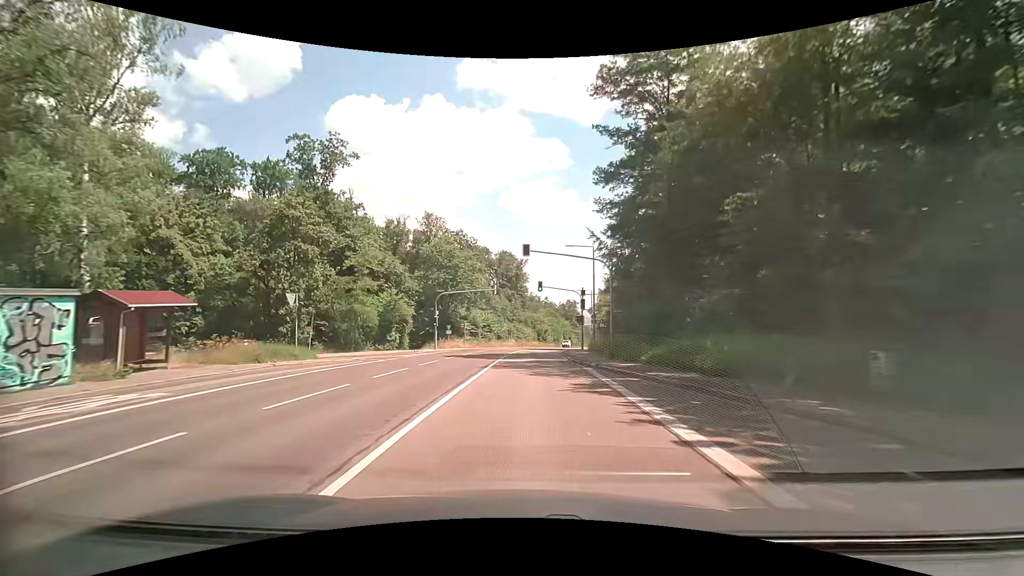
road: secondary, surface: asphalt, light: Day
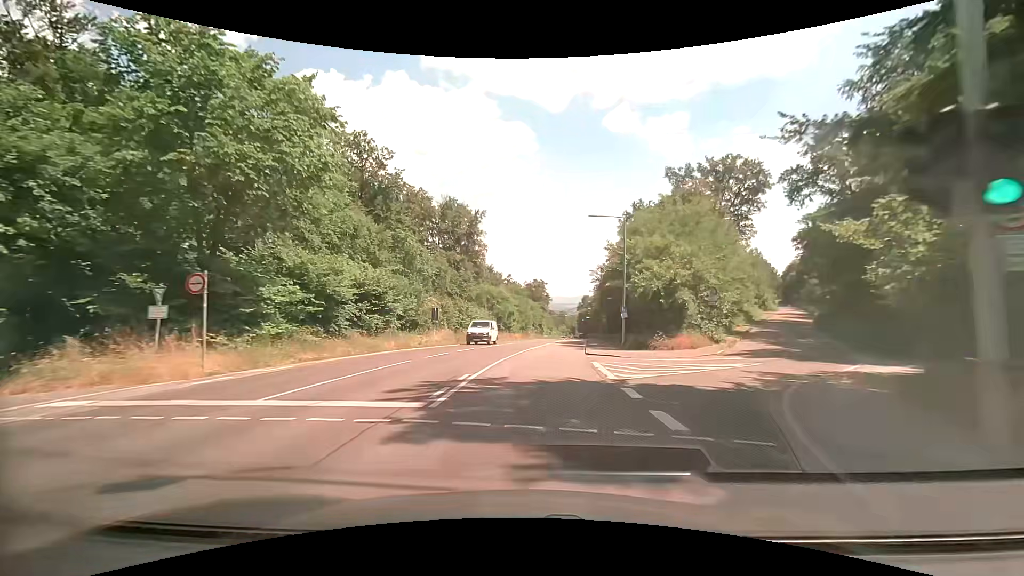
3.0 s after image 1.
(+0.9, +42.2) m; +4°
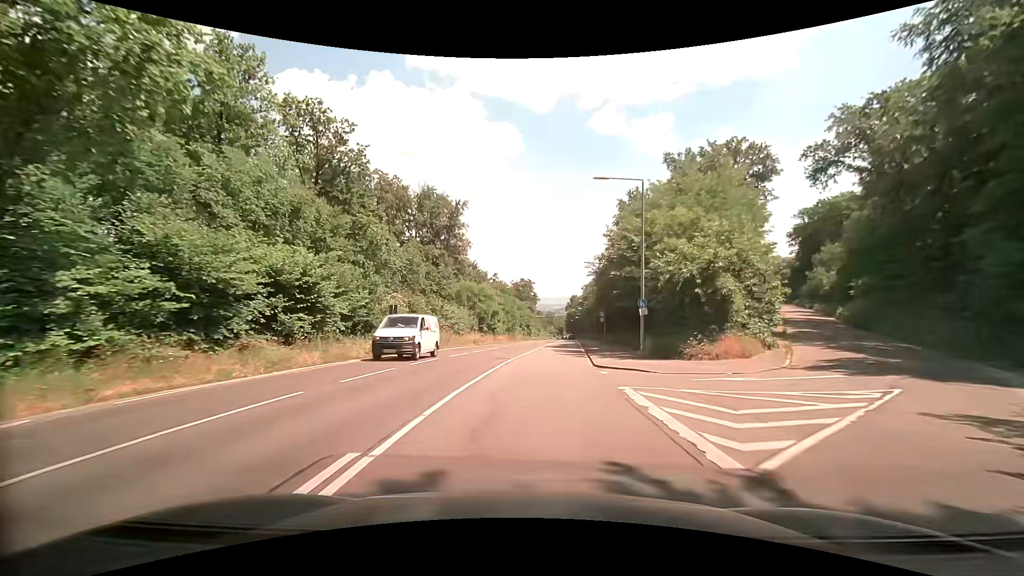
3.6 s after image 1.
(+0.1, +8.1) m; +1°
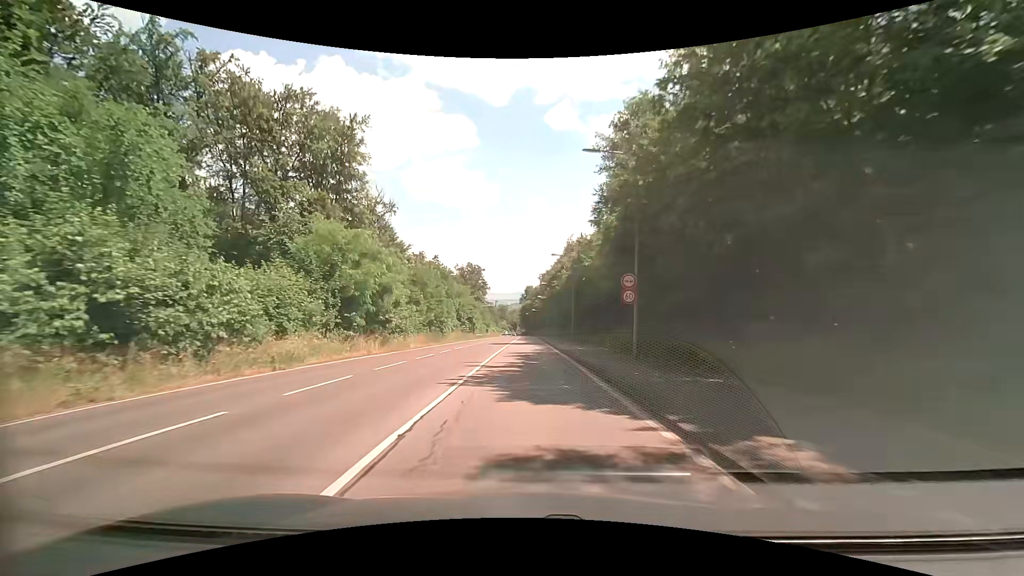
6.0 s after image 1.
(+1.9, +31.8) m; +6°
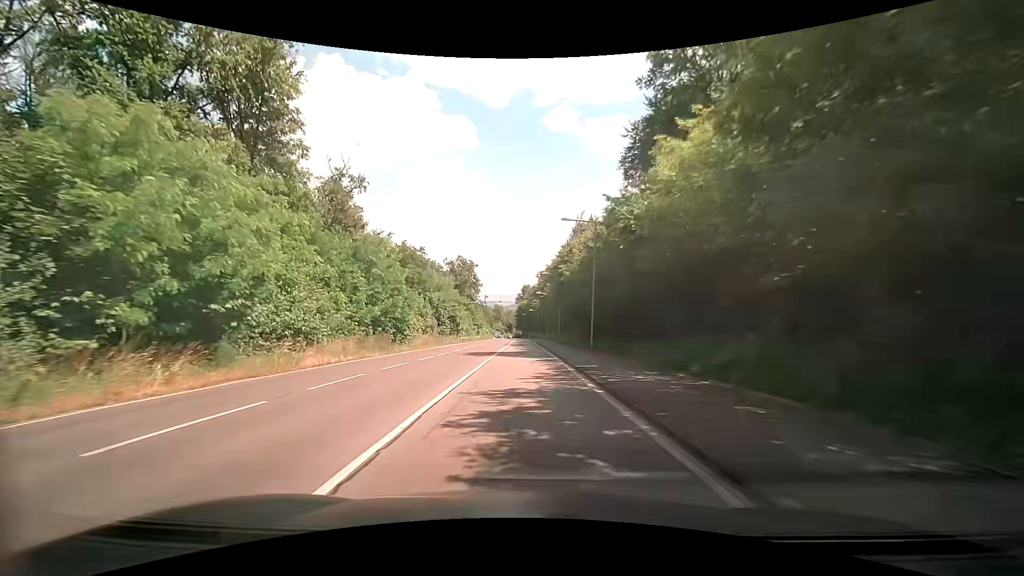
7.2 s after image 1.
(+0.1, +16.7) m; 0°
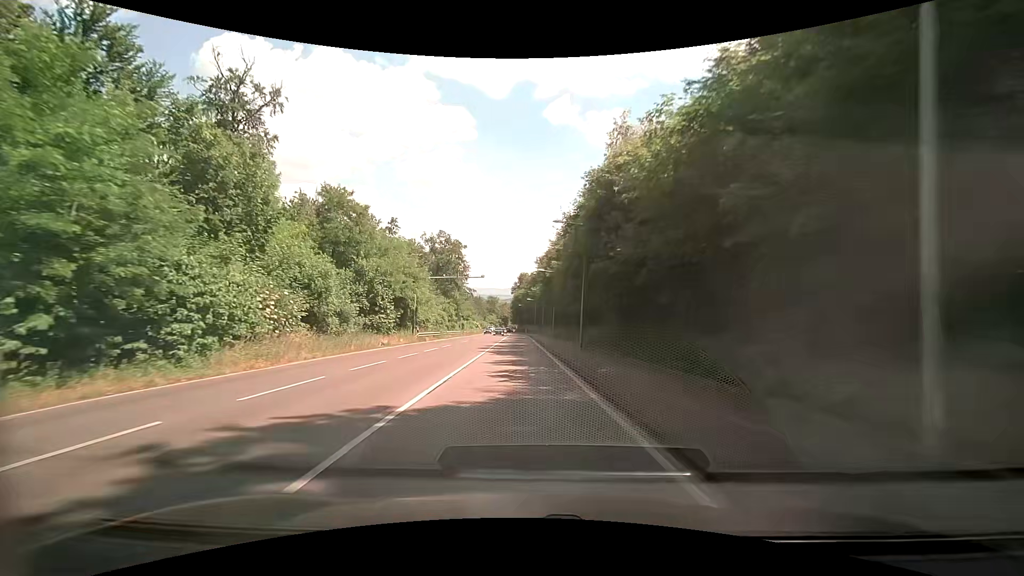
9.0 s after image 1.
(+0.3, +26.4) m; 0°
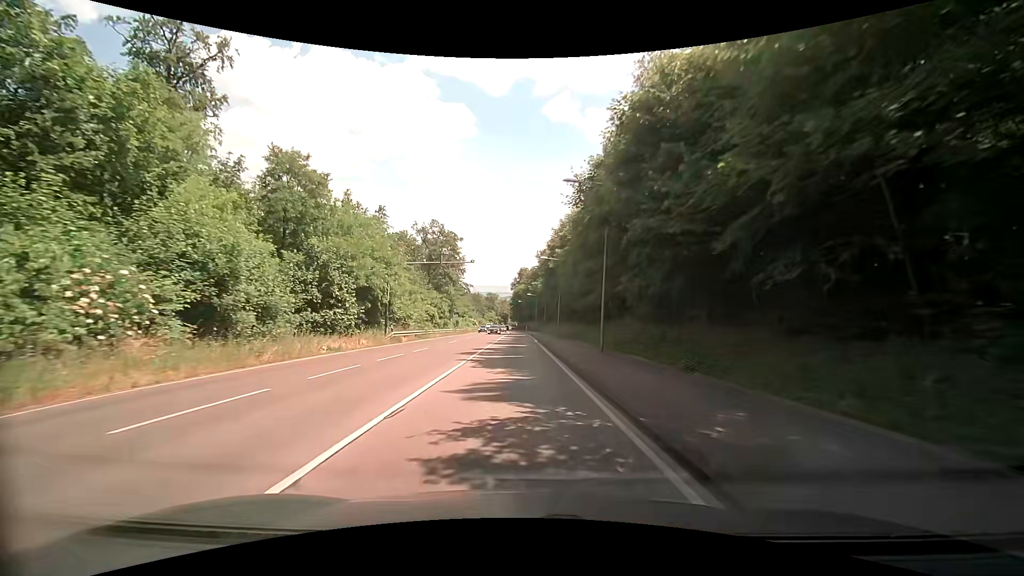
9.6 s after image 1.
(+0.1, +8.8) m; 0°
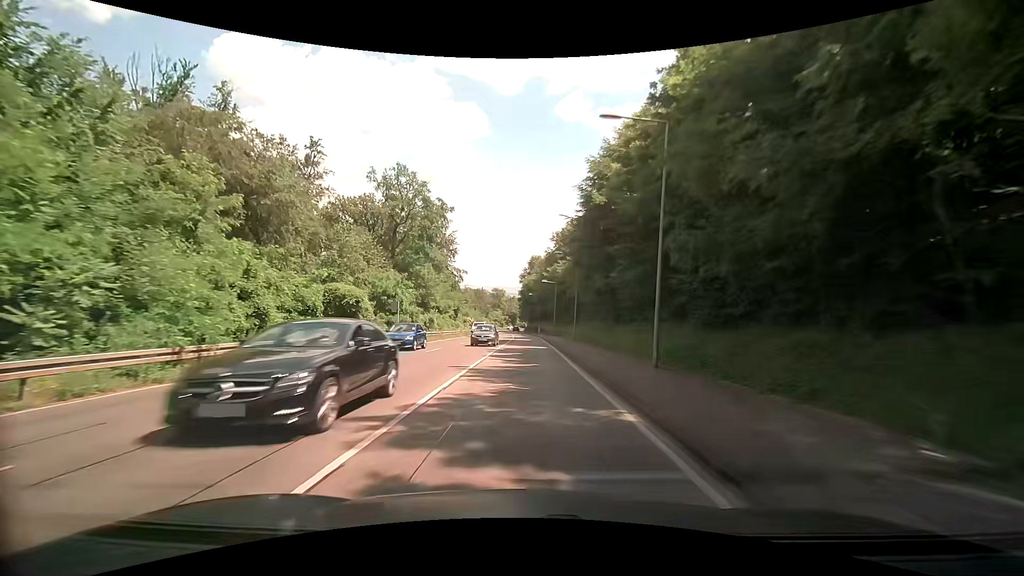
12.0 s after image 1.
(-0.4, +35.6) m; -1°
(0, +10) (0, +20) (0, +30) (0, +40) (0, +50) (0, +60) (0, +70) (0, +80) (-1, +90) (-1, +100) m
